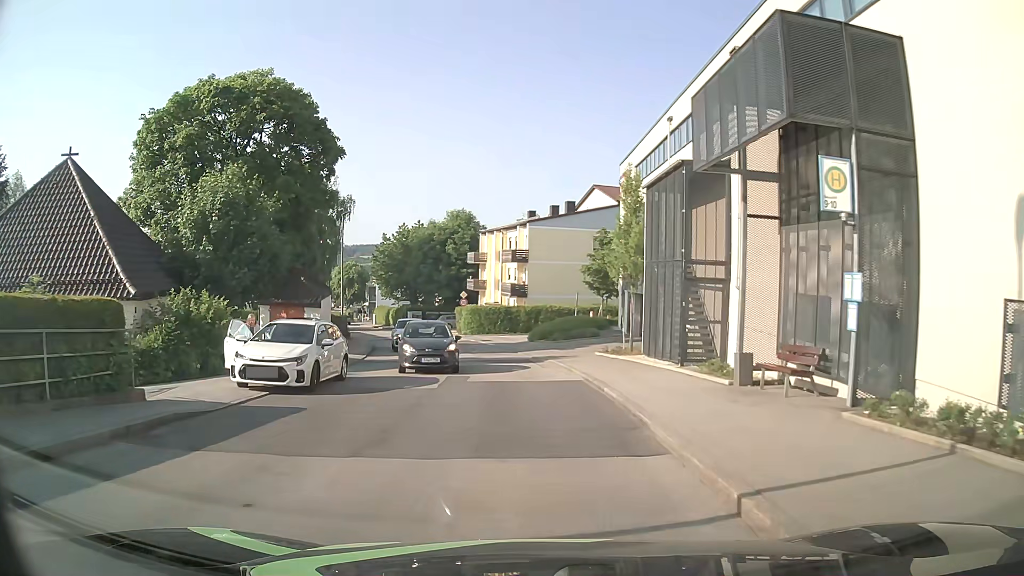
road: unclassified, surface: asphalt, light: Day
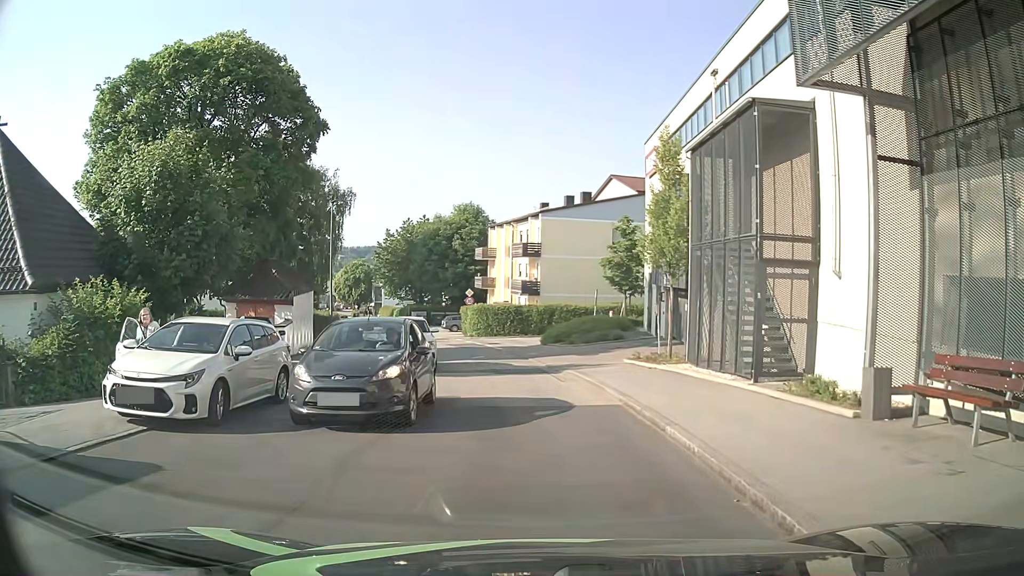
(0.0, +4.6) m; -1°
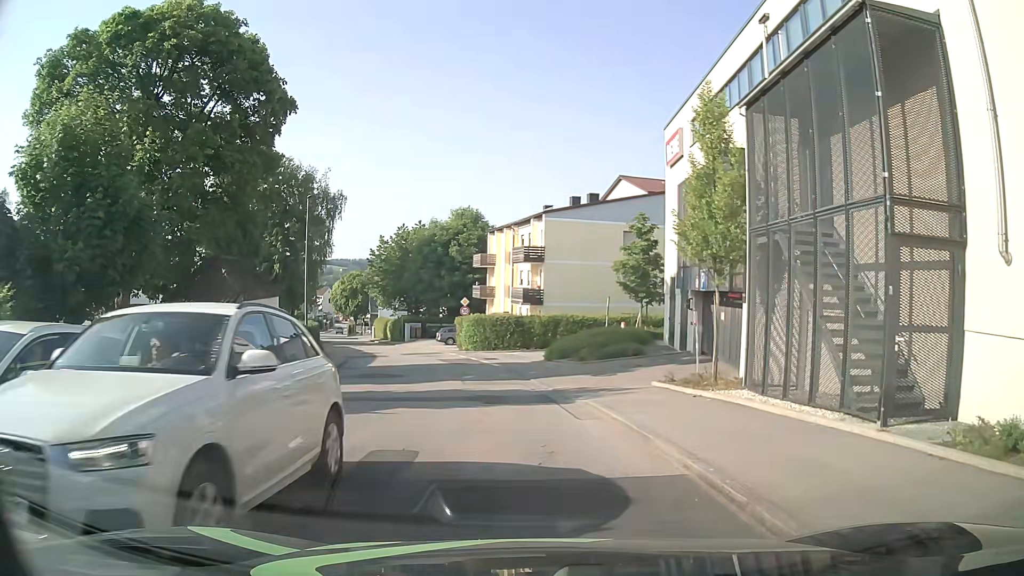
(0.0, +4.9) m; 0°
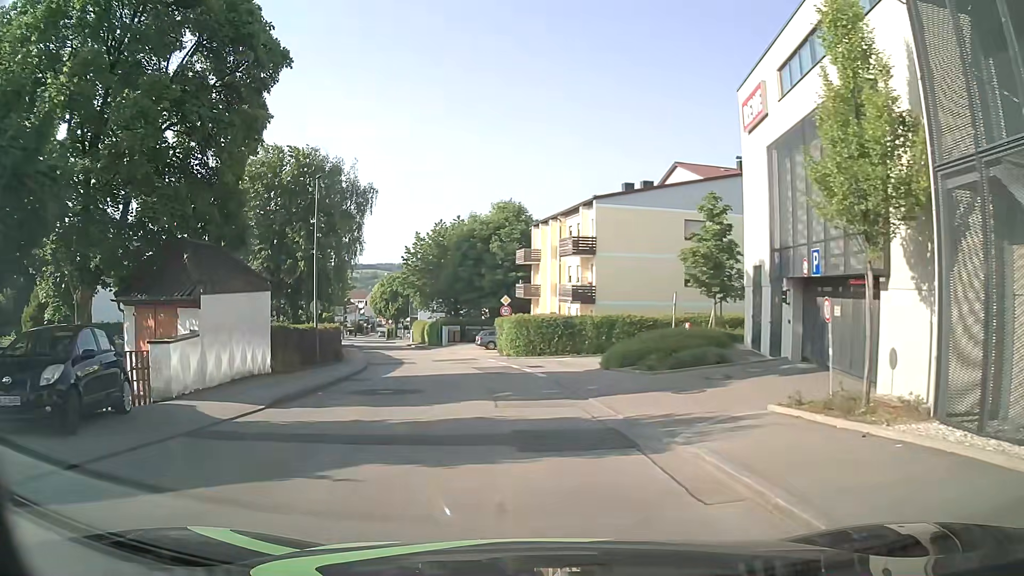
(-0.1, +5.7) m; -4°
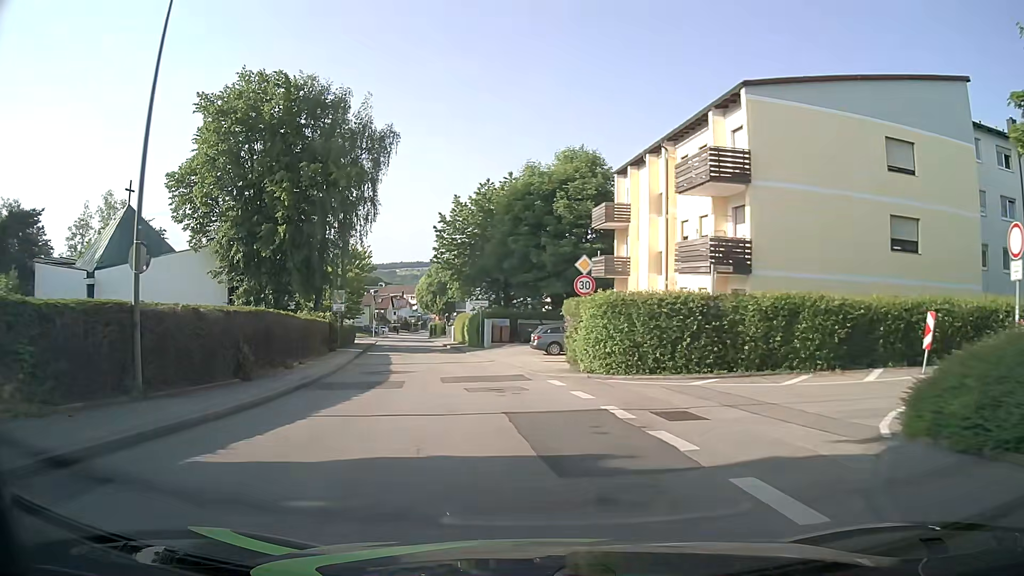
(-1.0, +18.3) m; -6°
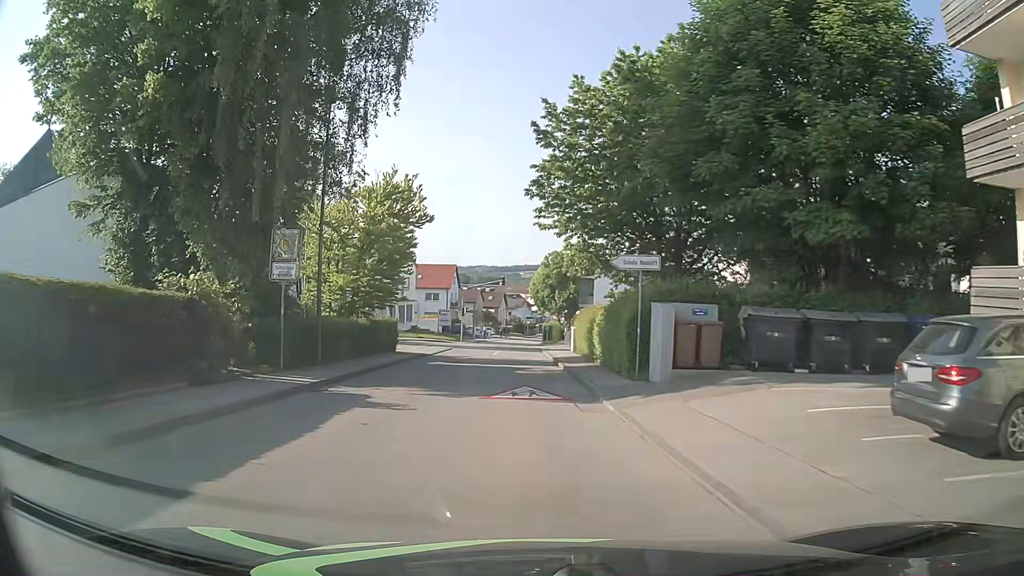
(-2.4, +26.1) m; -10°
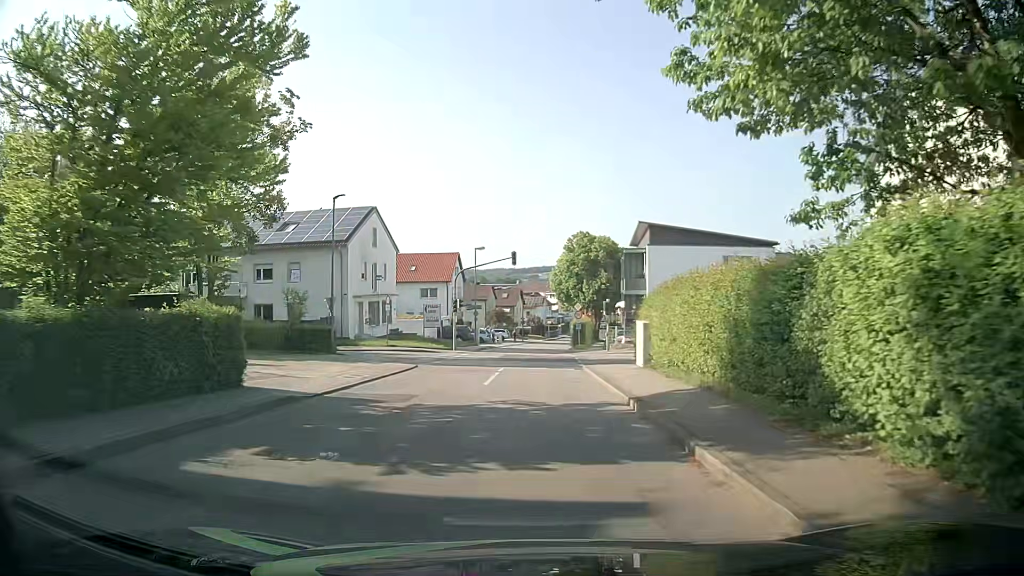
(-0.7, +20.6) m; -2°
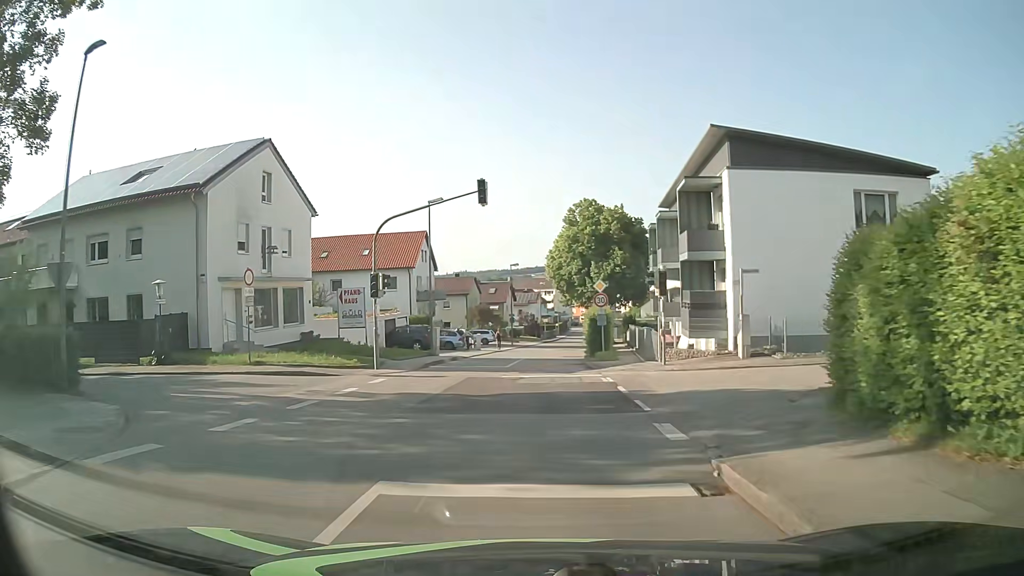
(0.0, +20.3) m; 0°
(0, +10) (0, +20) (+1, +30) (+1, +40) (+2, +50) (+3, +60) (+4, +70) (+5, +80) (+6, +90) (+7, +100) m
